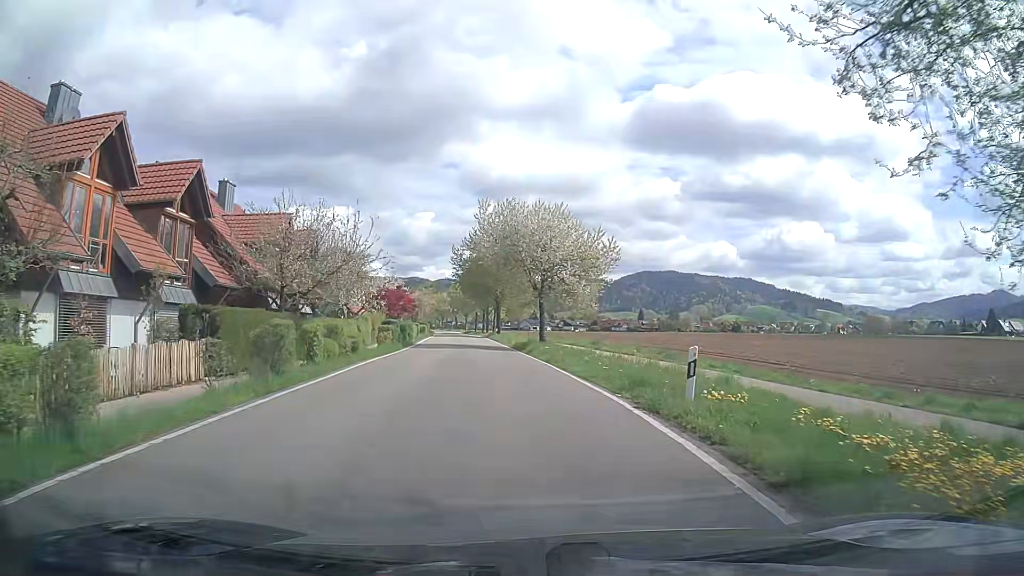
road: tertiary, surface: asphalt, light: Day
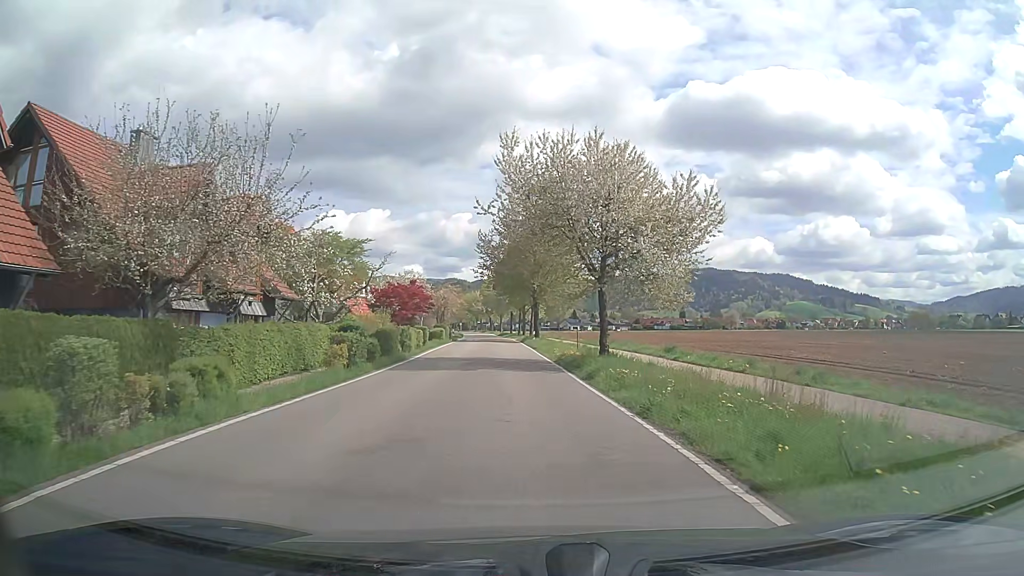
(-0.5, +13.2) m; -4°
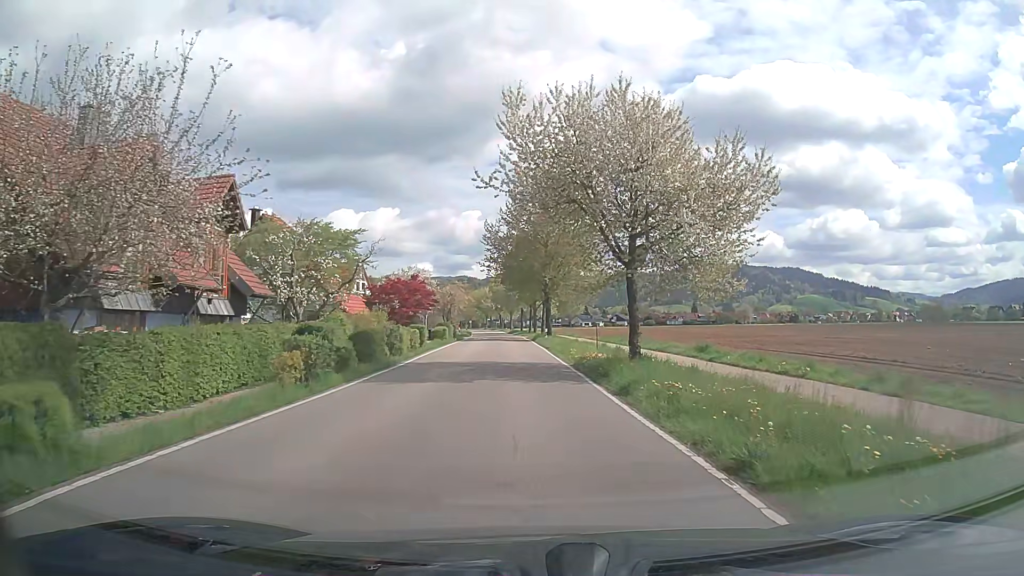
(0.0, +4.4) m; -1°
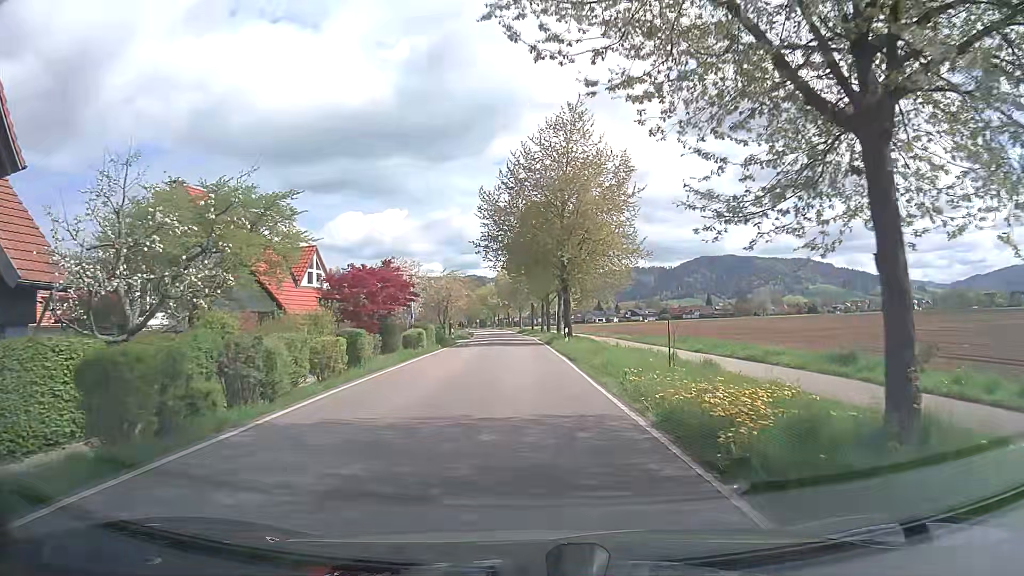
(-0.1, +13.4) m; -1°
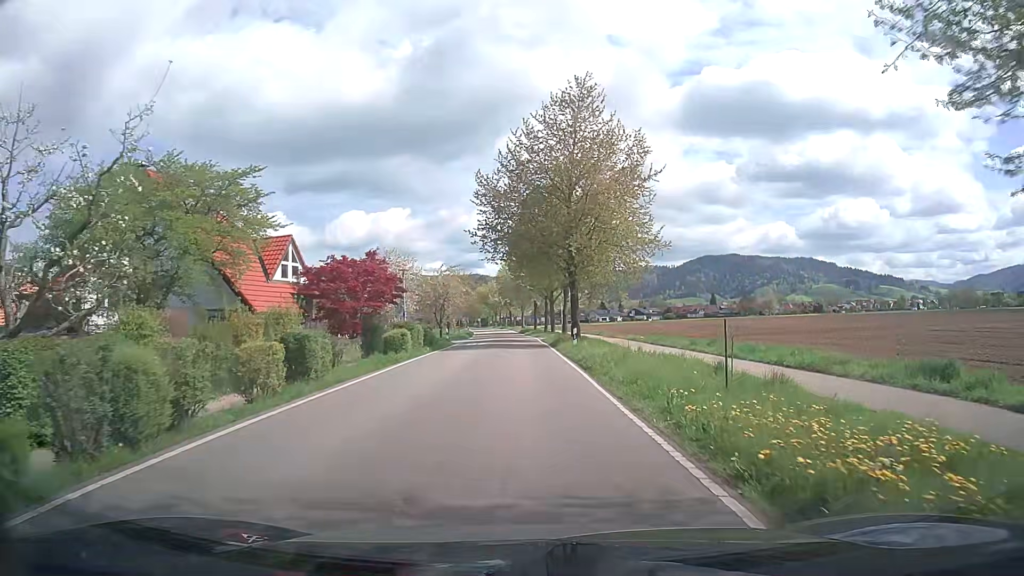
(0.0, +4.5) m; 0°
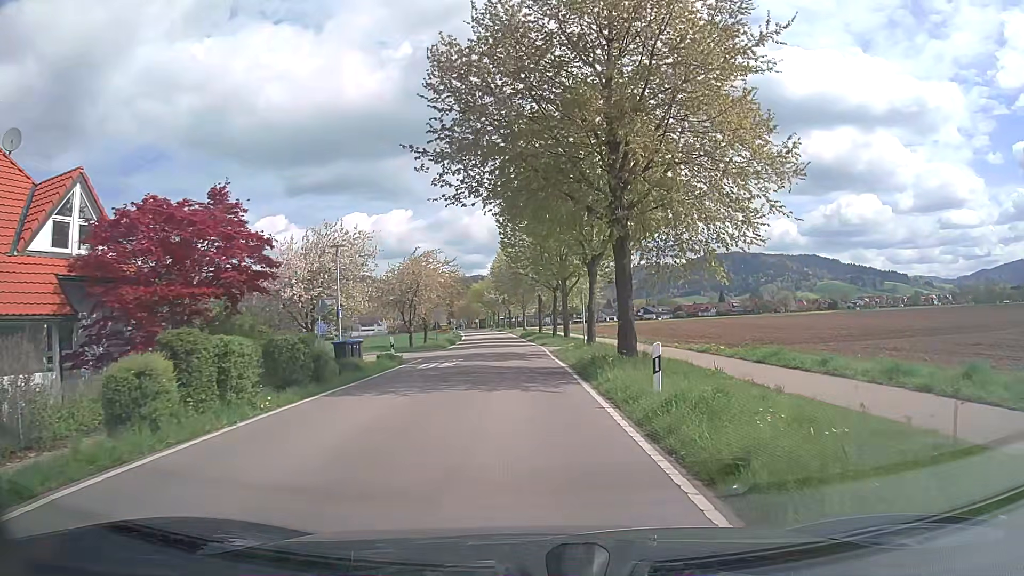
(0.0, +18.1) m; 0°
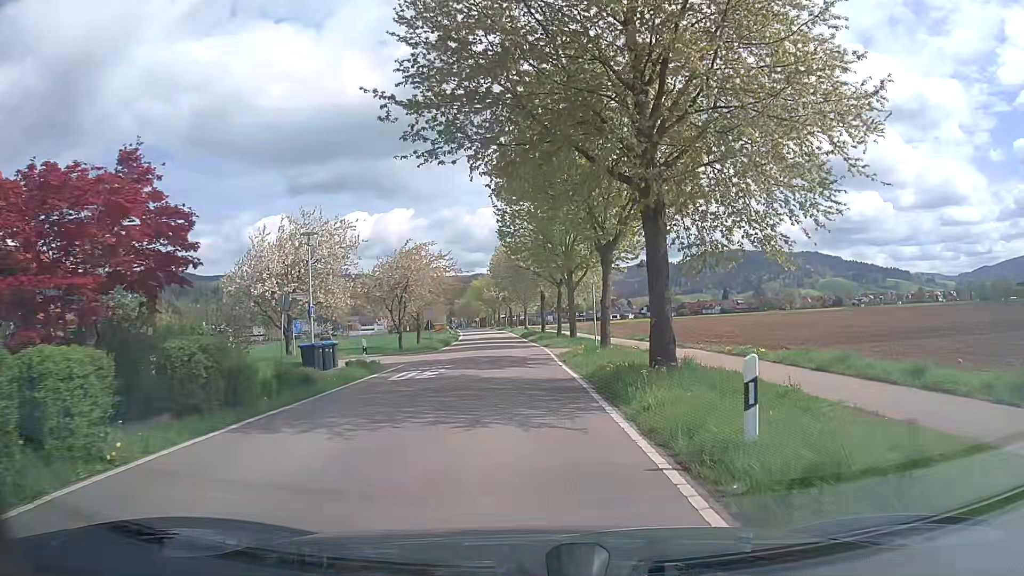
(0.0, +4.5) m; 0°
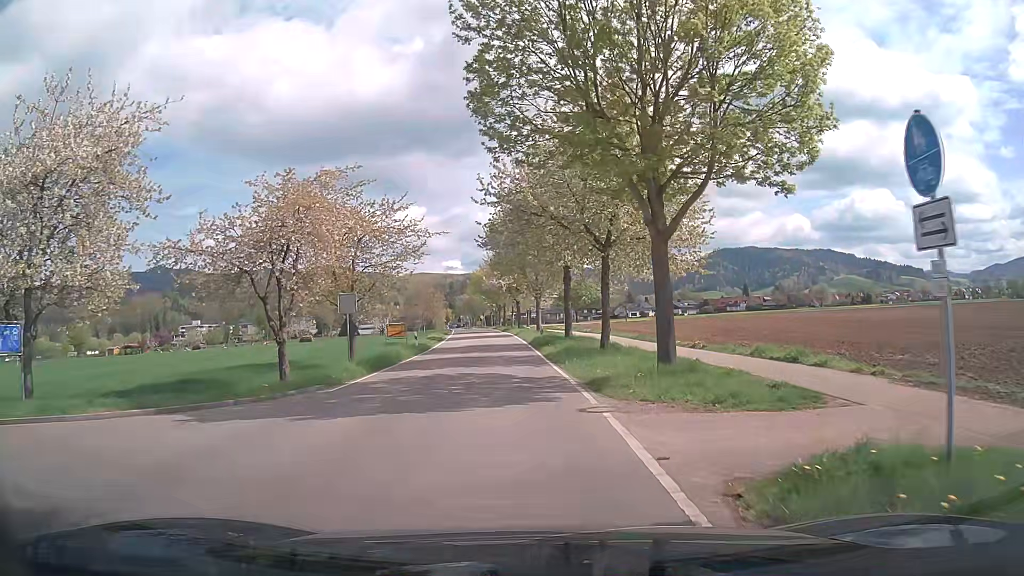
(-0.2, +22.7) m; -2°
(0, +10) (0, +20) (0, +30) (-1, +40) (-1, +50) (-2, +60) (-3, +70) (-3, +80) (-4, +90) (-5, +100) m
